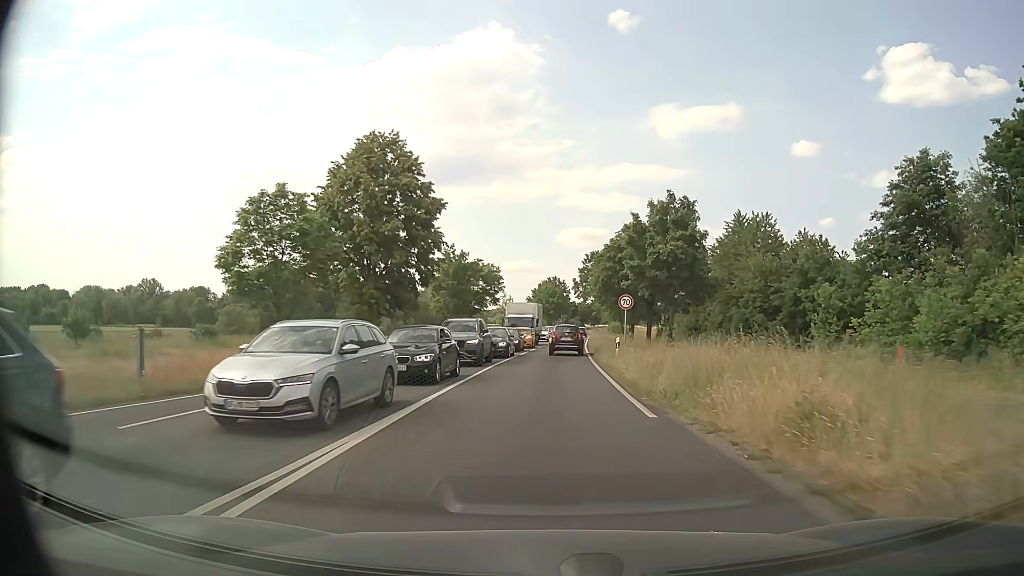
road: primary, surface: asphalt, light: Day
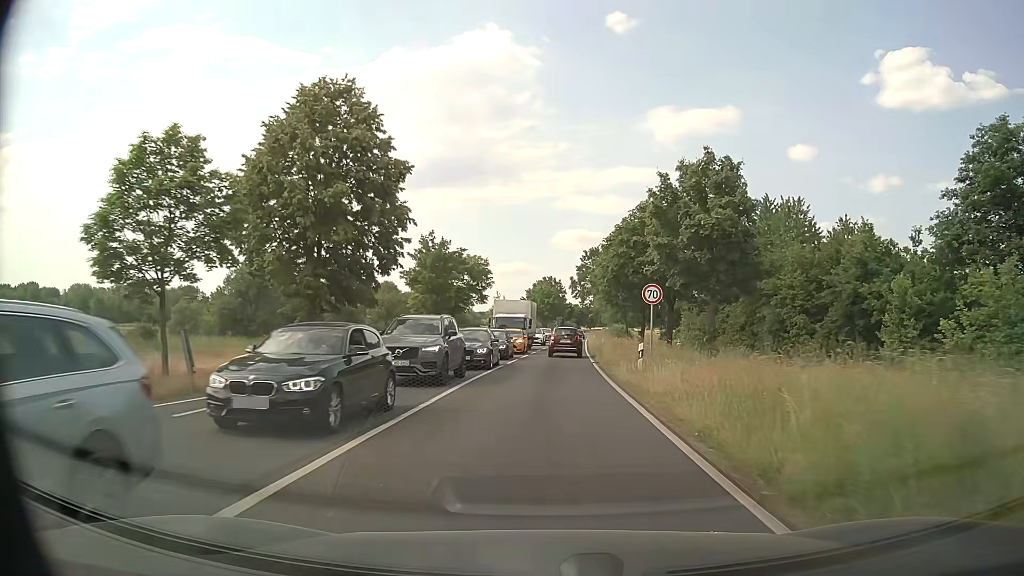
(+0.1, +8.0) m; +1°
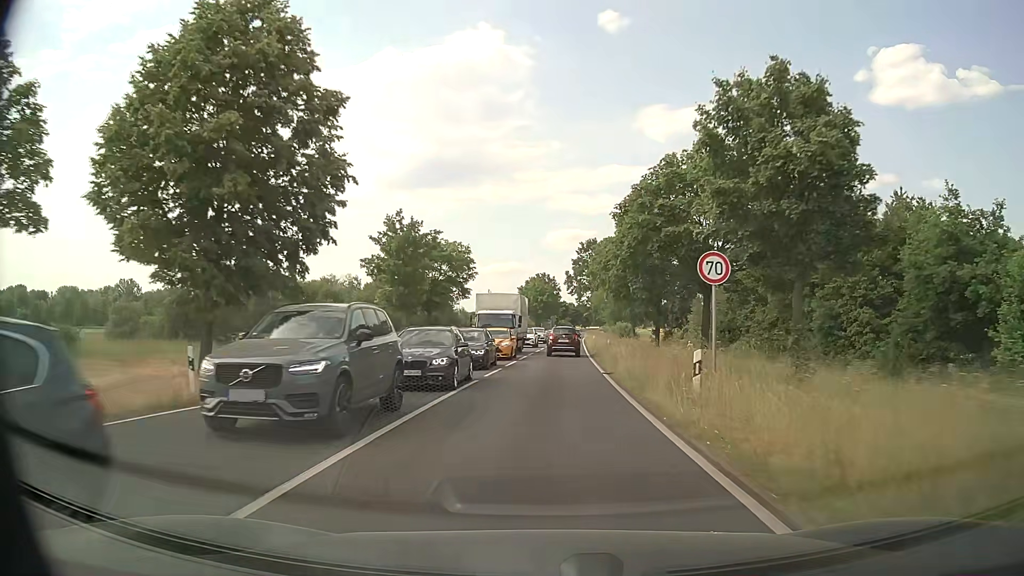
(+0.1, +8.2) m; +1°
(0, +10) (0, +20) (+1, +30) (+1, +40) (+2, +50) (+2, +60) (+3, +70) (+3, +80) (+4, +90) (+4, +100) m
